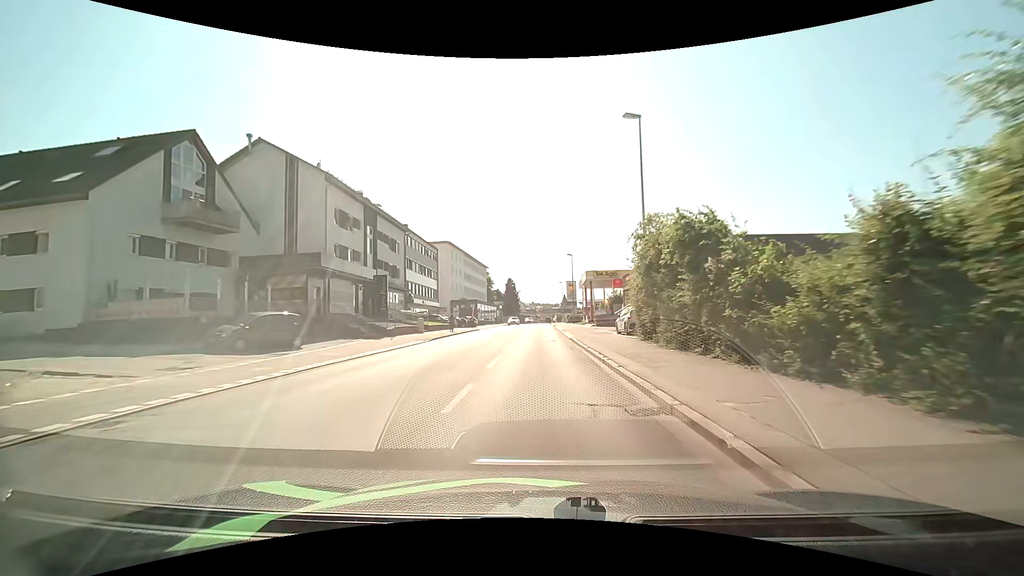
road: tertiary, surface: asphalt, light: Day
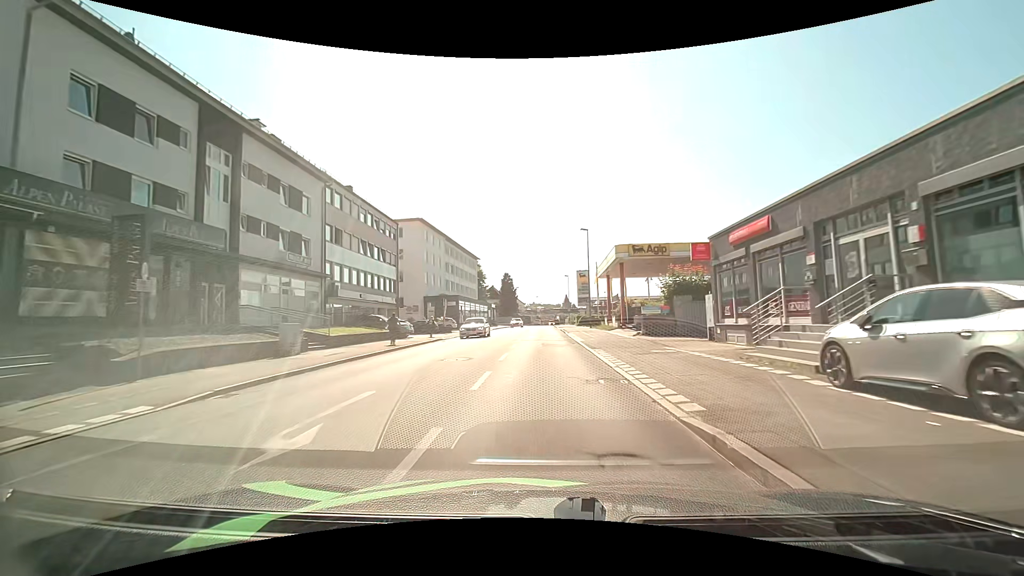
(-0.1, +21.8) m; 0°
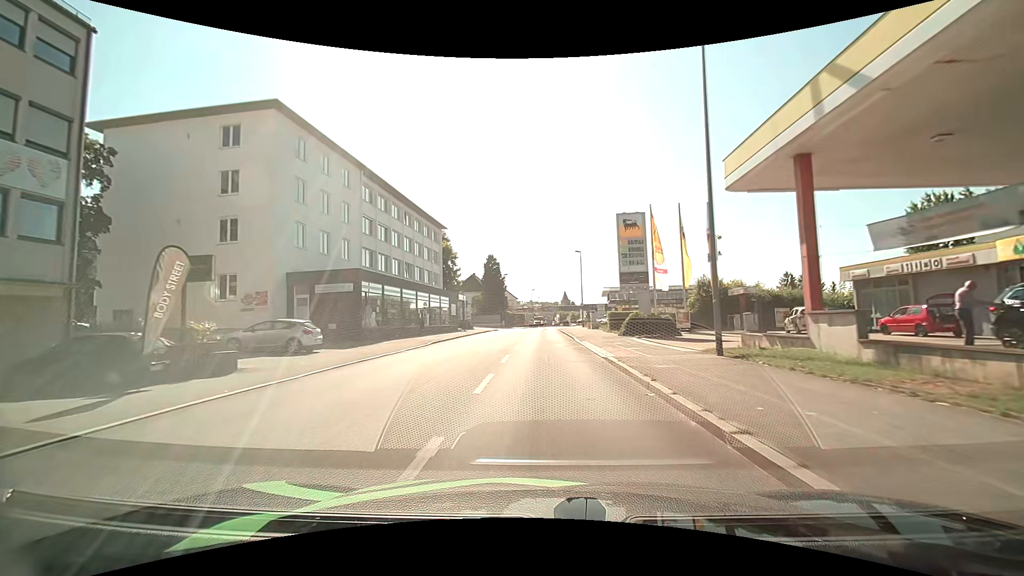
(+0.2, +36.7) m; 0°
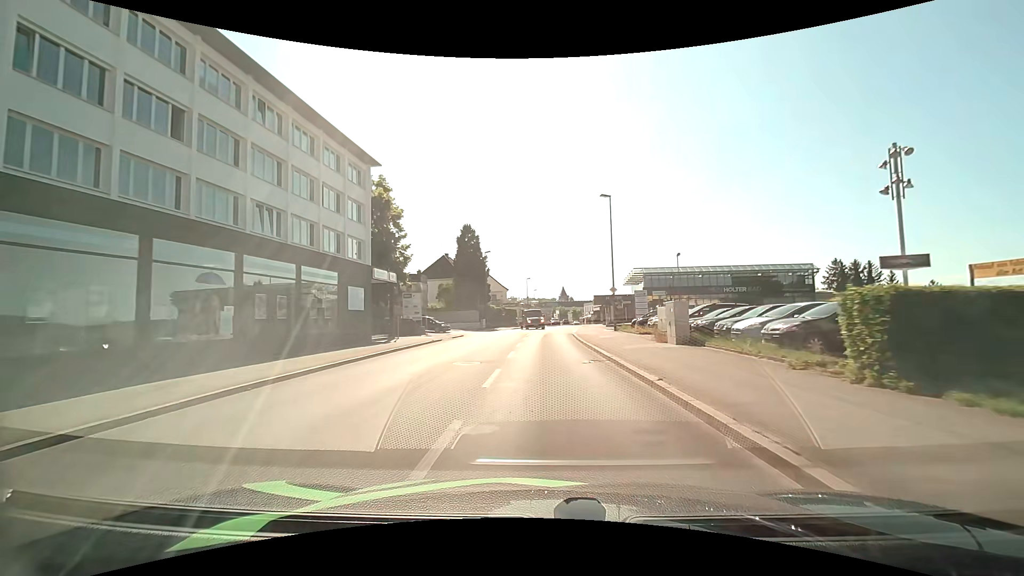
(+0.1, +29.5) m; +1°
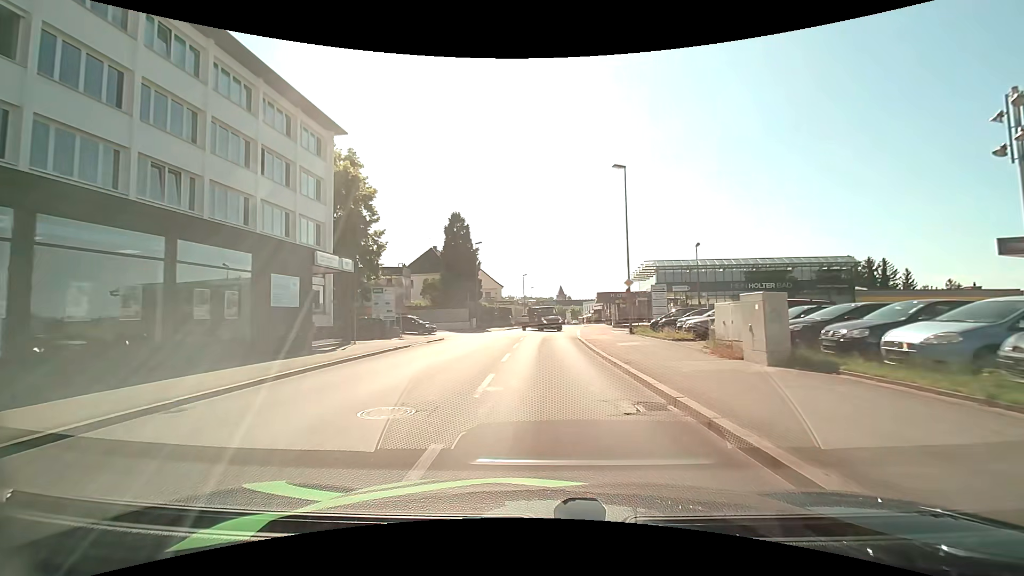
(0.0, +7.2) m; 0°
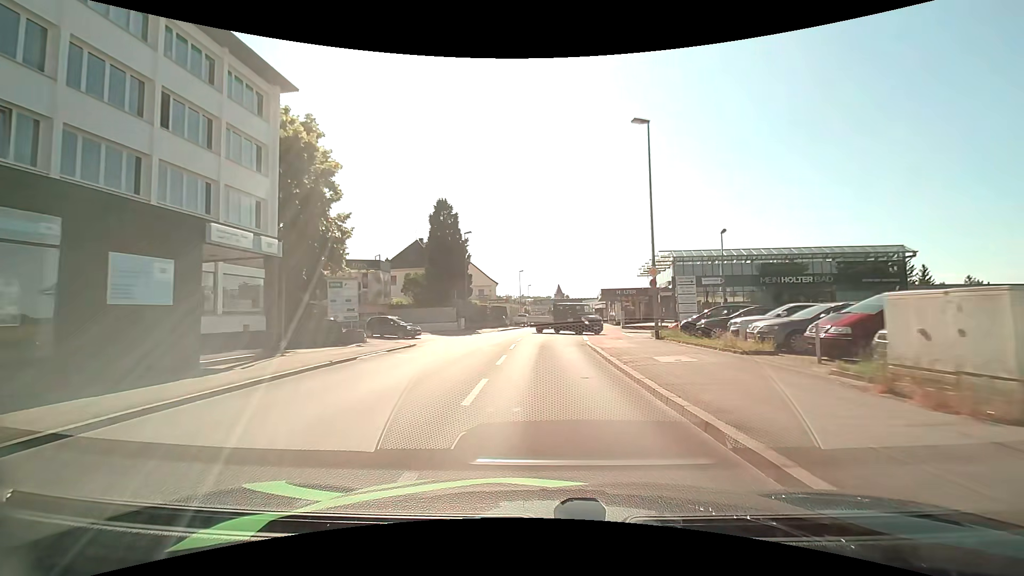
(0.0, +7.0) m; +1°
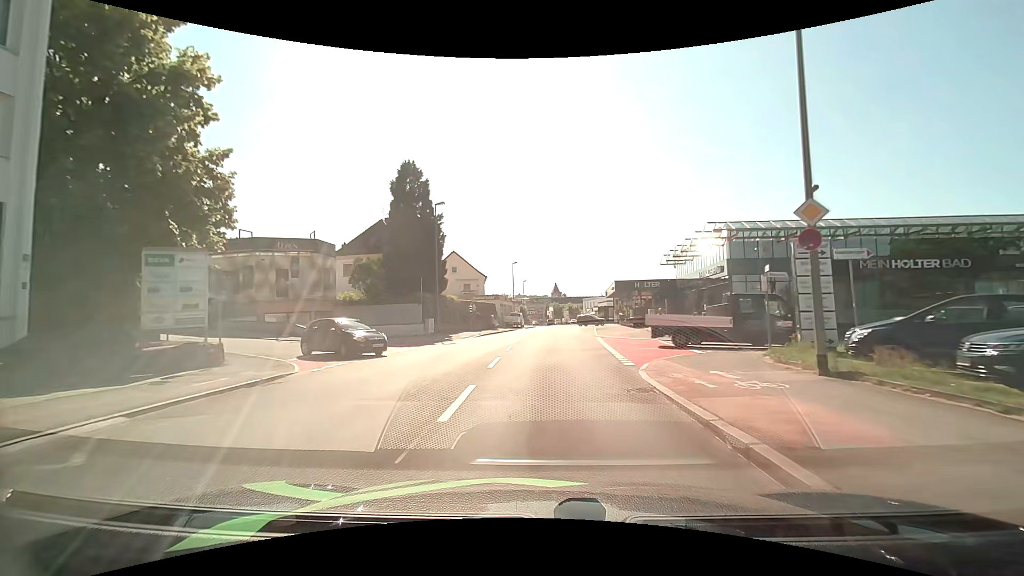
(-0.1, +13.1) m; 0°
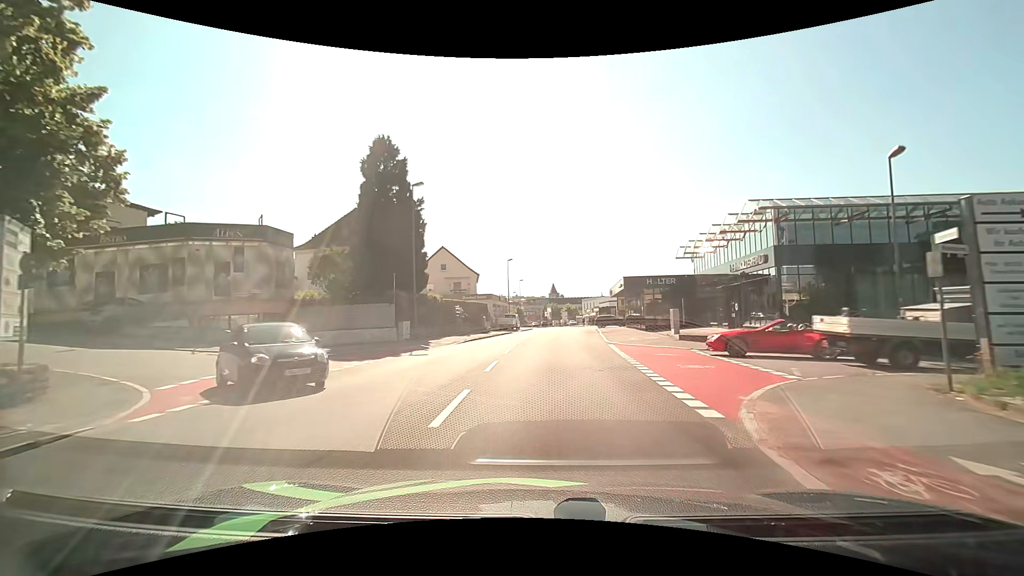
(0.0, +6.2) m; 0°
(0, +10) (0, +20) (+1, +30) (+1, +40) (+2, +50) (+3, +60) (+4, +70) (+5, +80) (+5, +90) (+5, +100) m
